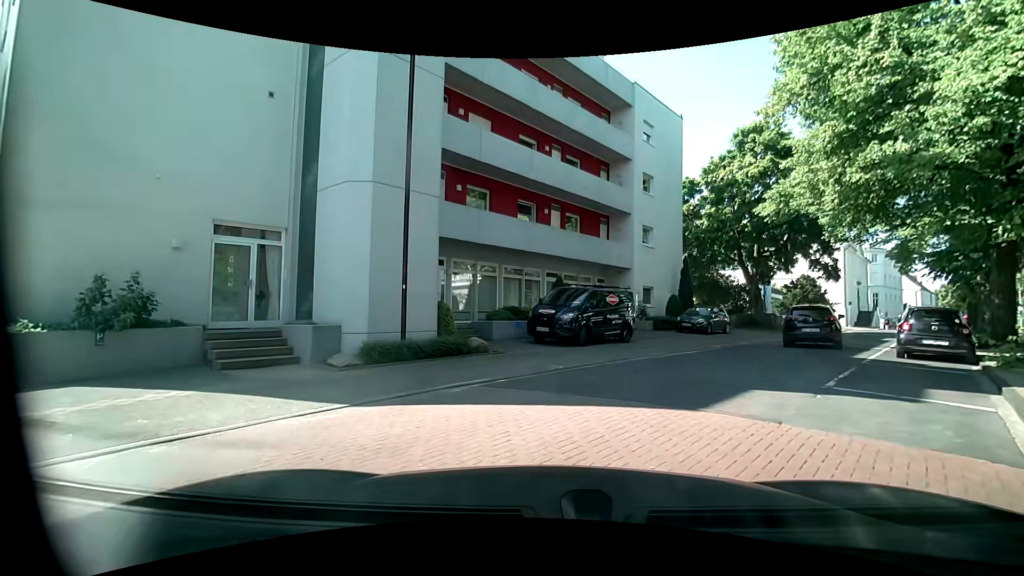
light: Day
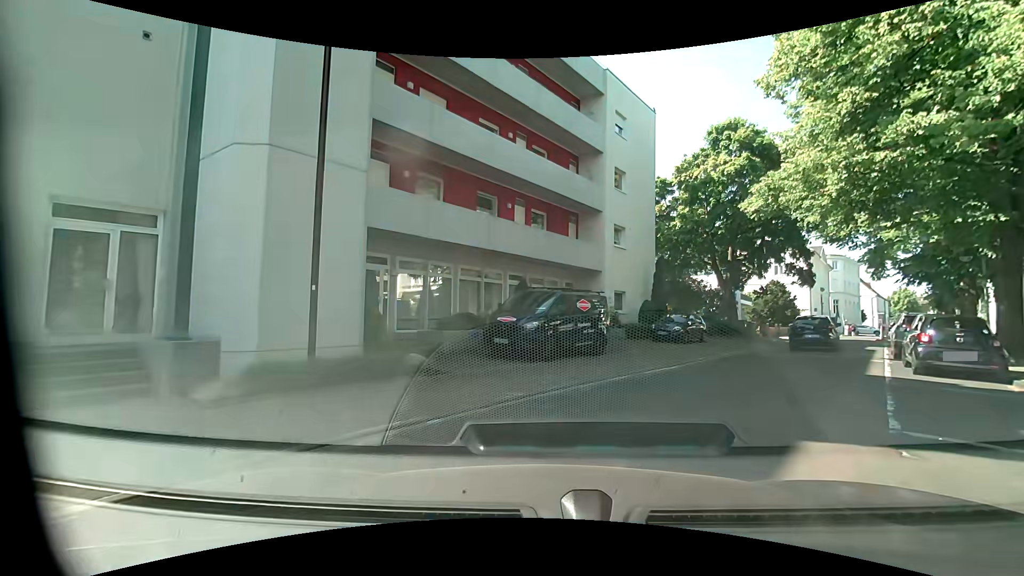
(+0.2, +2.8) m; +4°
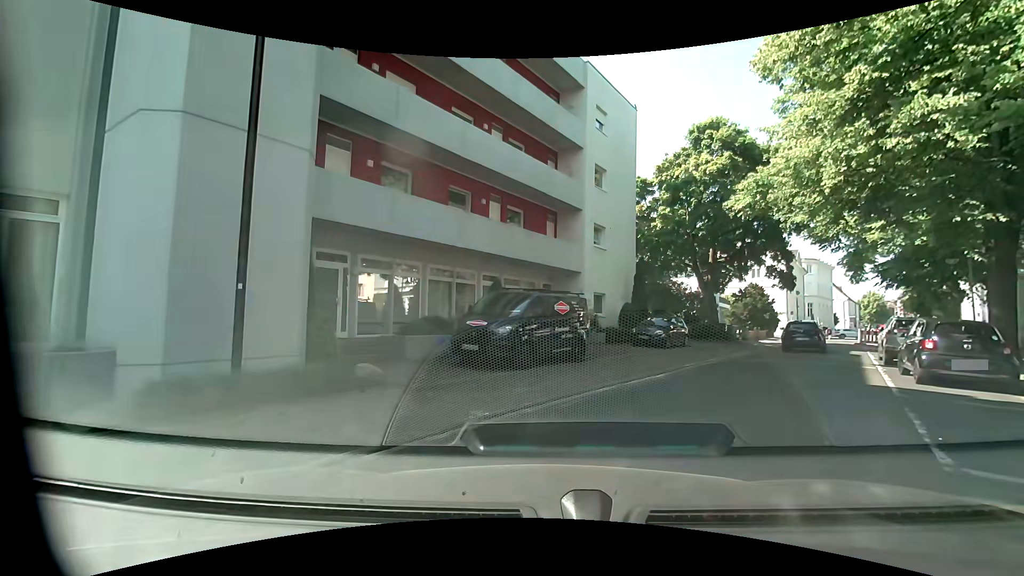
(+0.1, +1.3) m; +3°
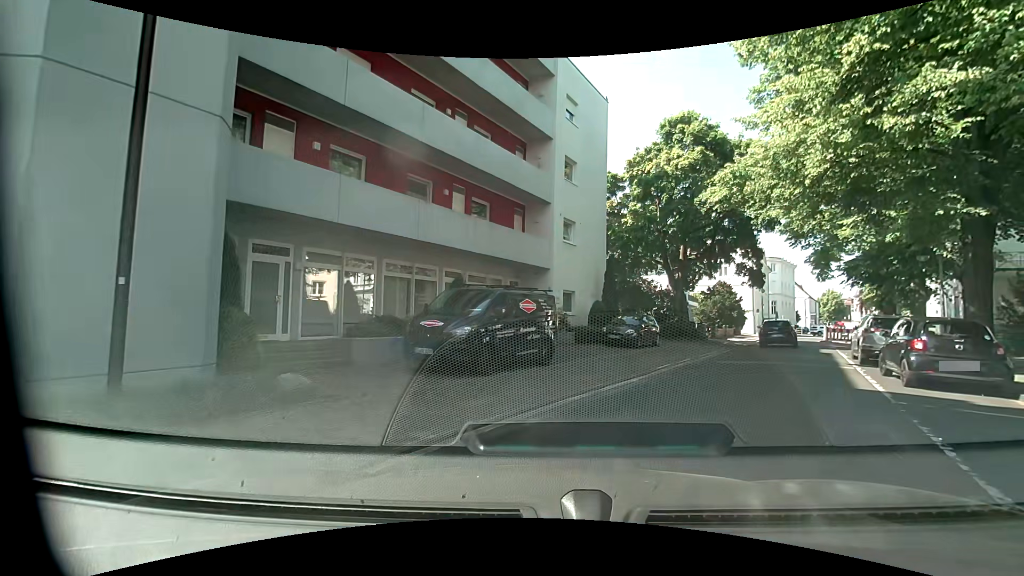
(+0.1, +1.3) m; +5°
